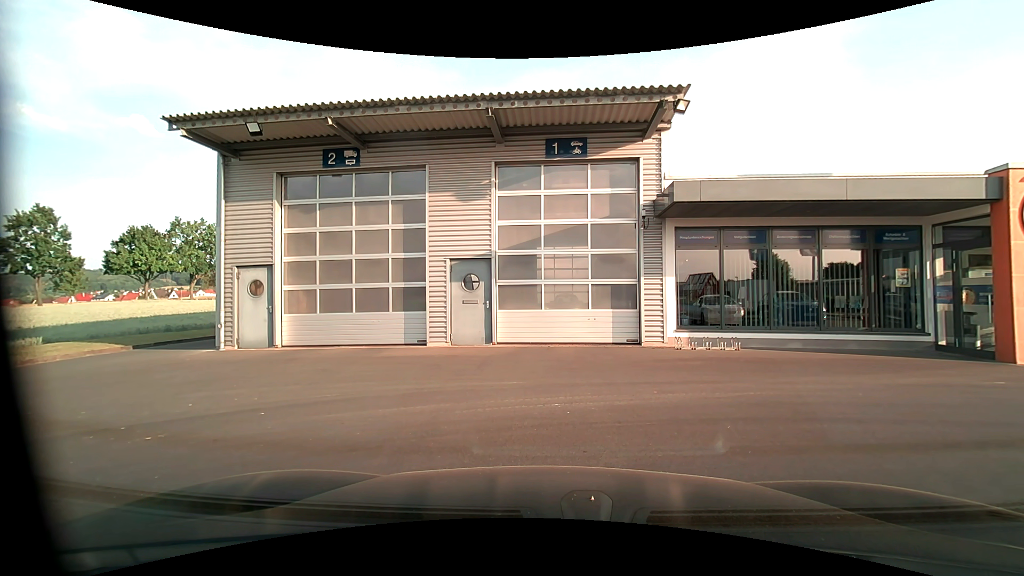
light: Day
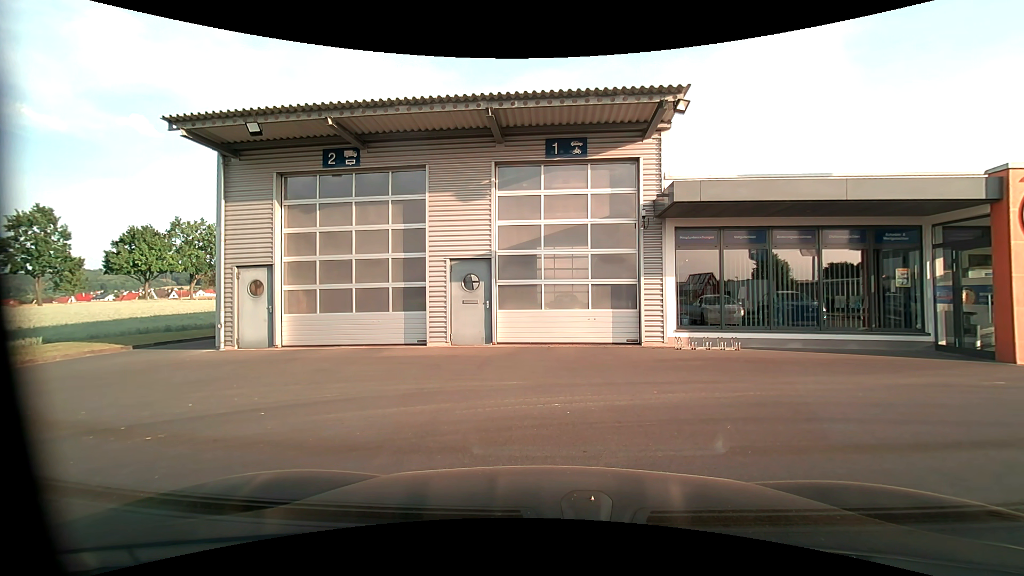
(0.0, 0.0) m; 0°
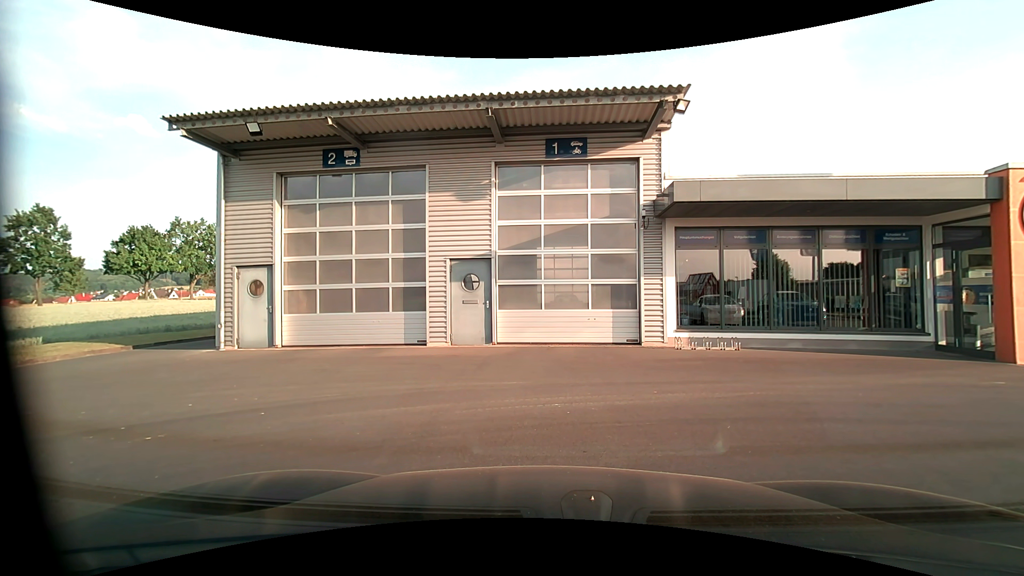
(0.0, 0.0) m; 0°
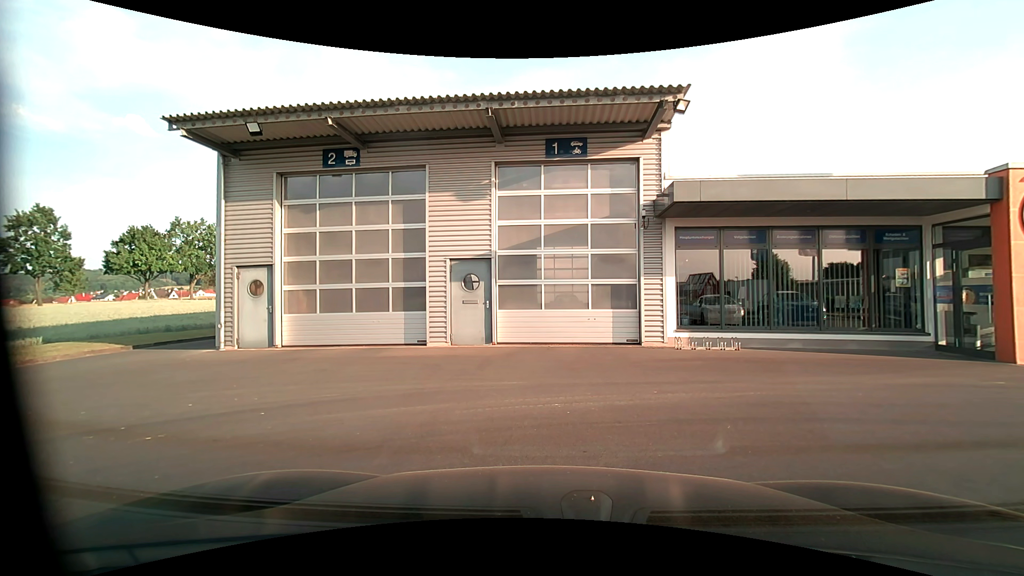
(0.0, 0.0) m; 0°
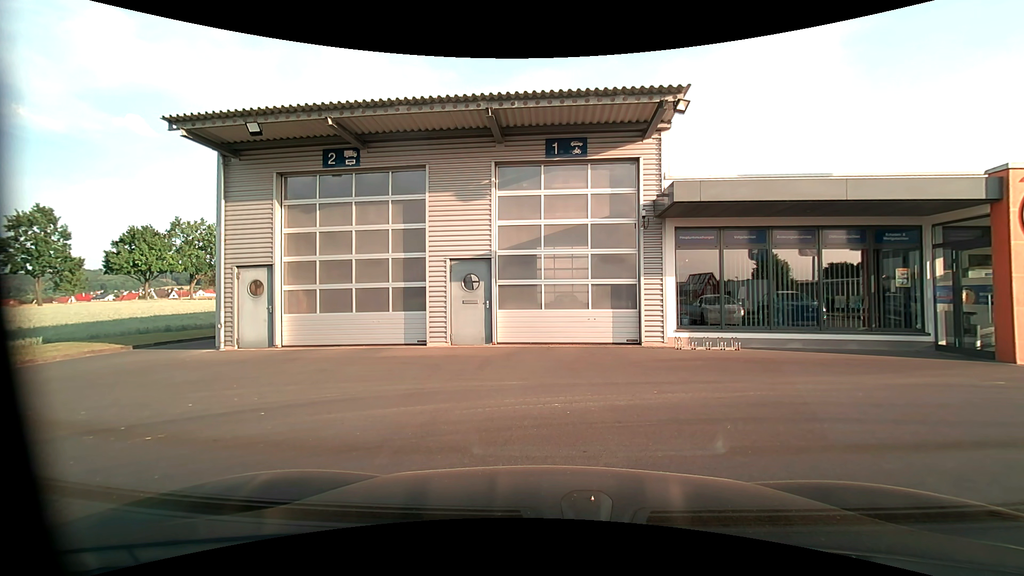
(0.0, 0.0) m; 0°
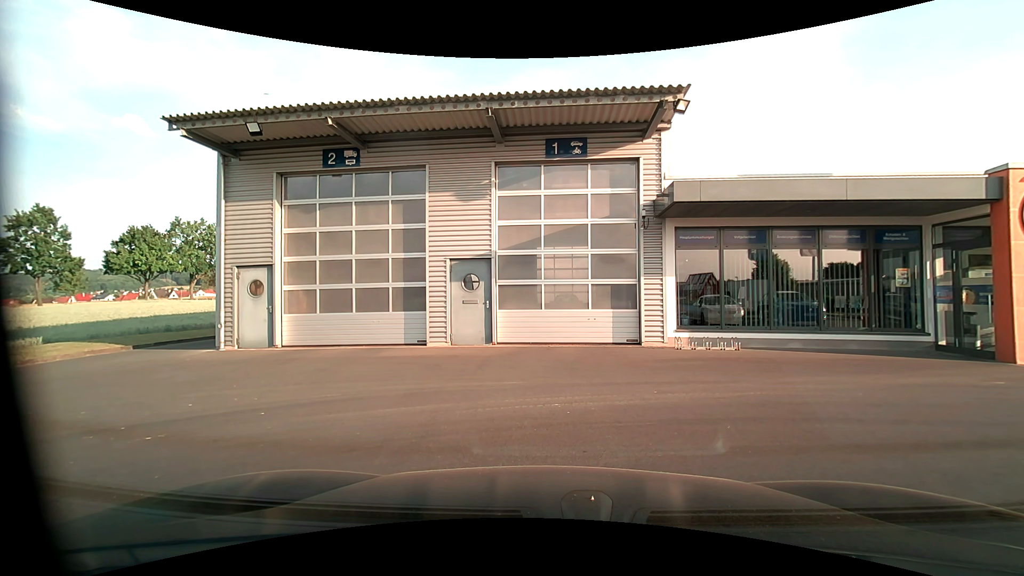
(0.0, 0.0) m; 0°
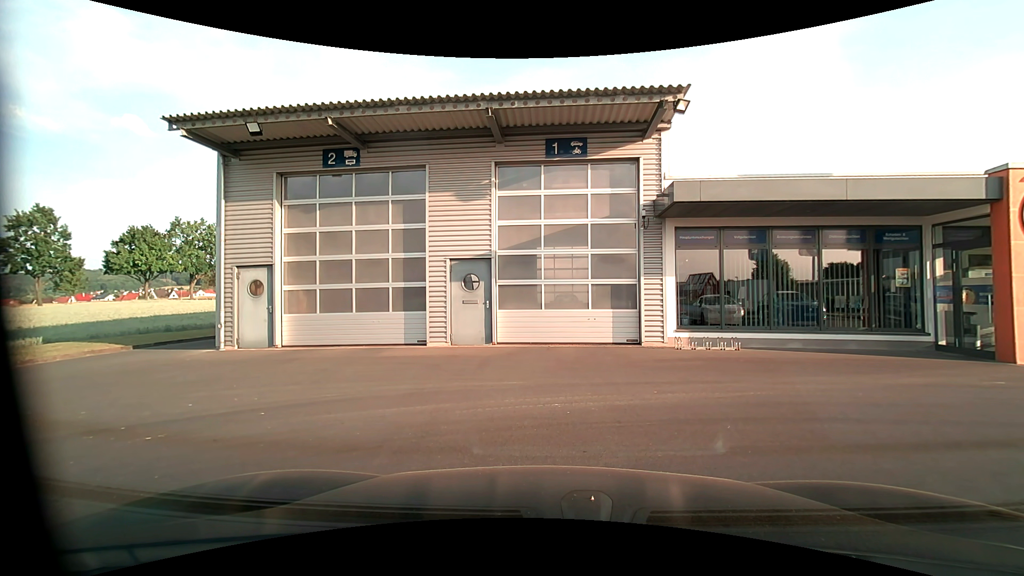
(0.0, 0.0) m; 0°
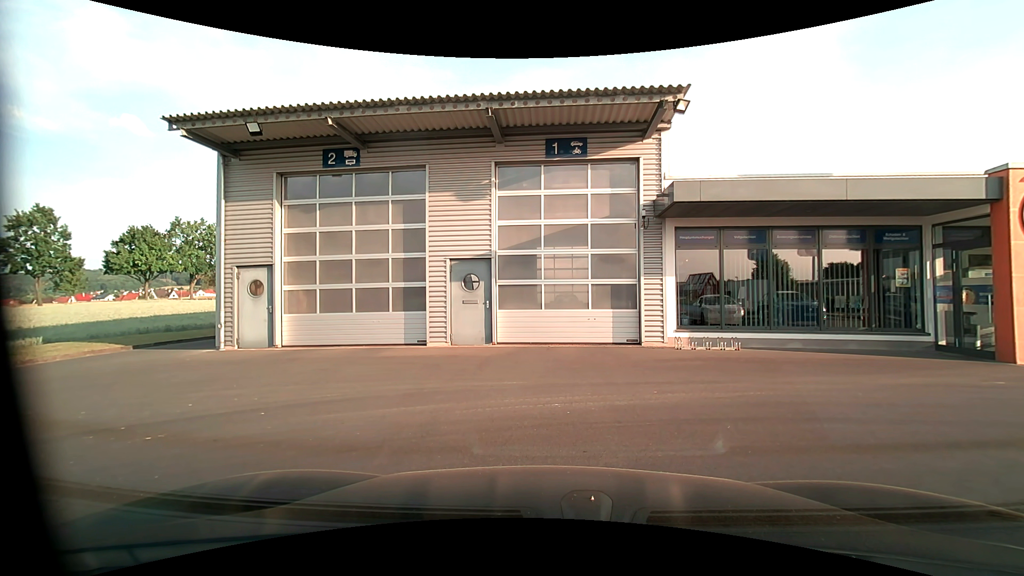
(0.0, 0.0) m; 0°
